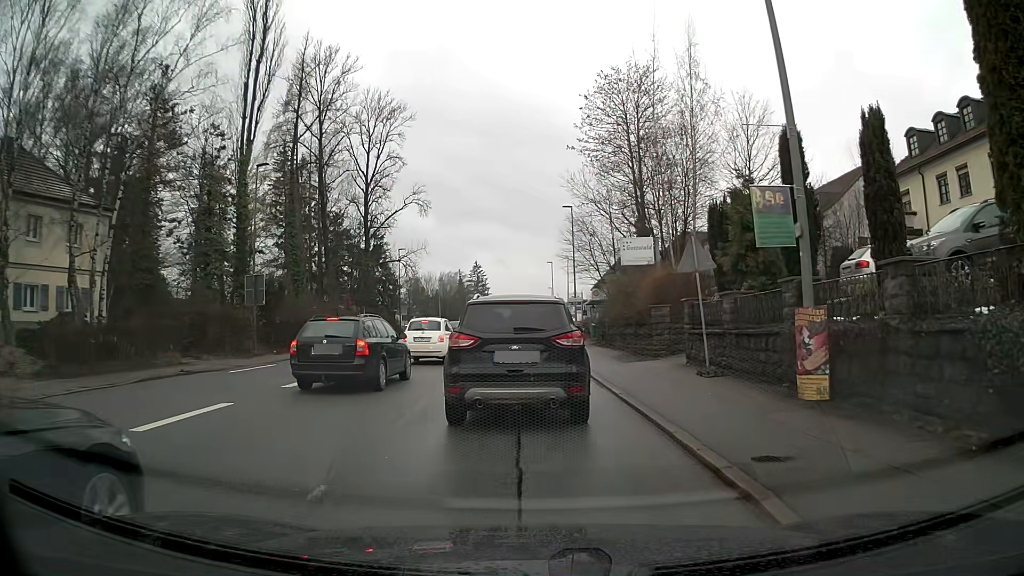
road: tertiary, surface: asphalt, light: Day
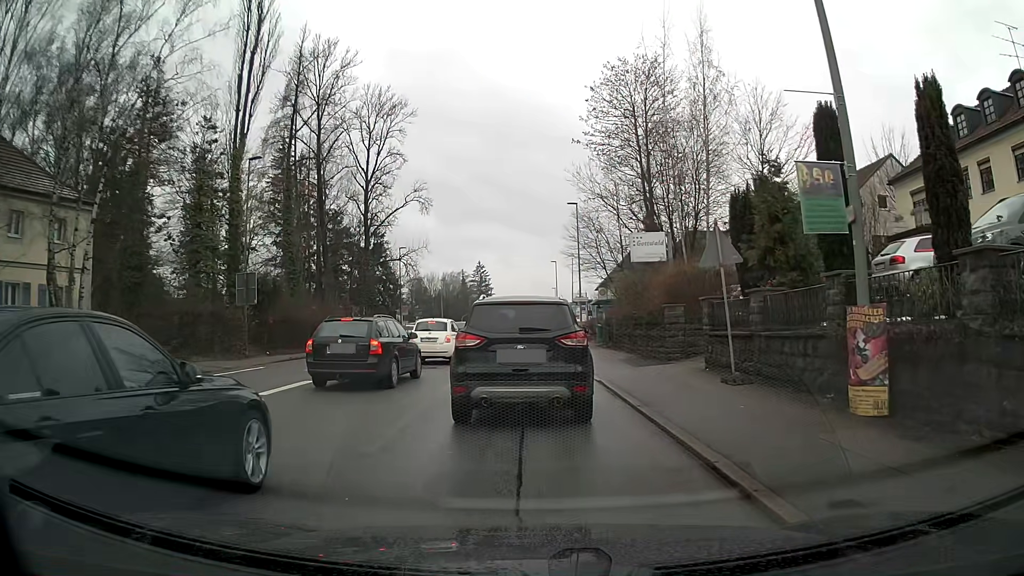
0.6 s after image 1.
(0.0, +1.6) m; 0°
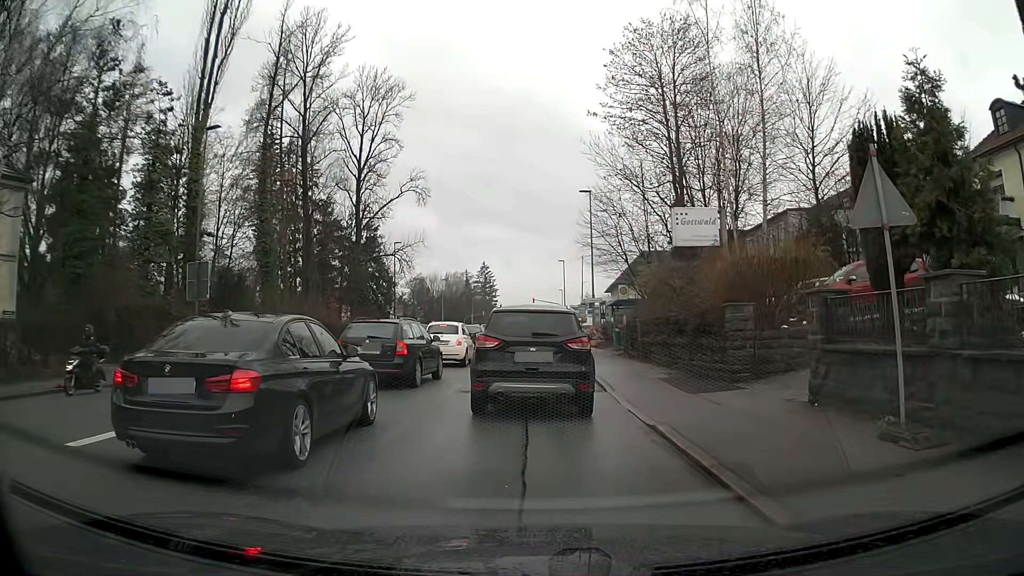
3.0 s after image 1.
(-0.1, +6.0) m; -1°
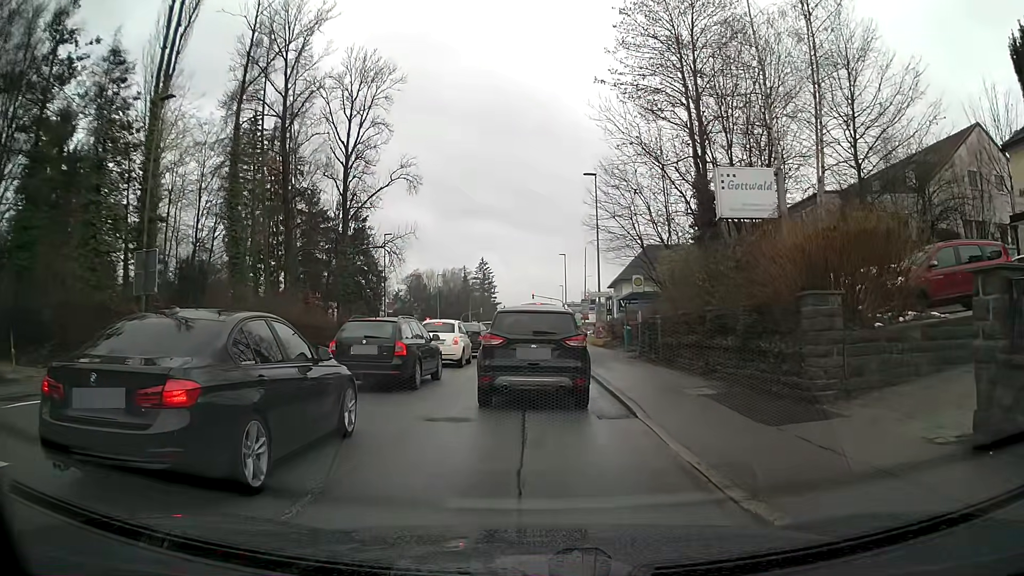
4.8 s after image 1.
(+0.1, +4.4) m; 0°
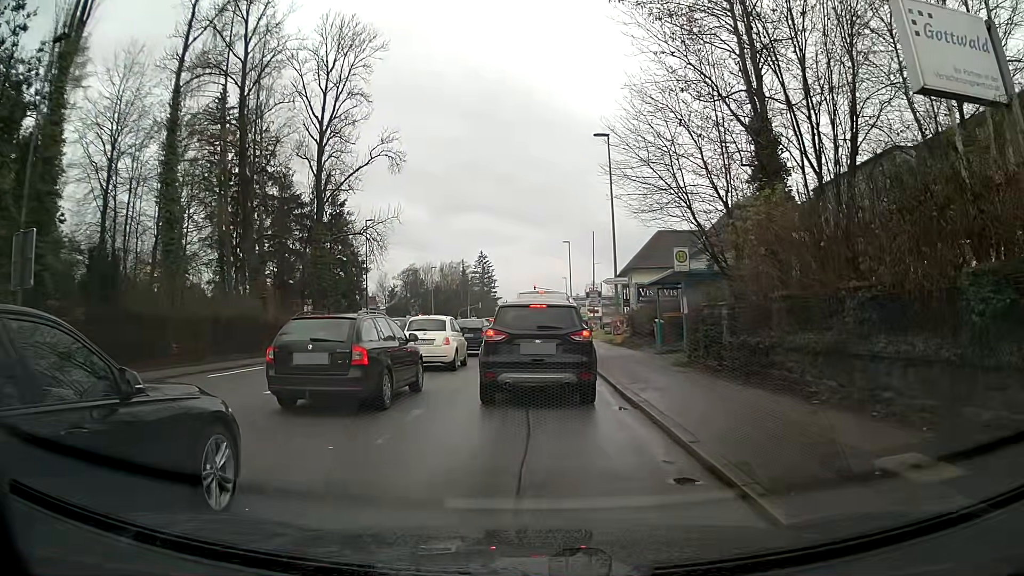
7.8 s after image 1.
(0.0, +7.4) m; 0°
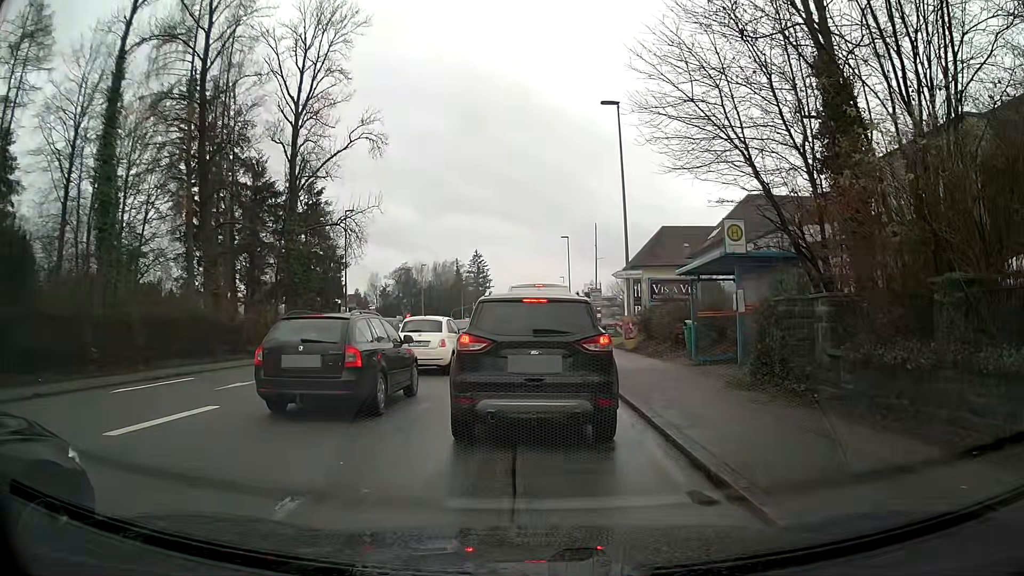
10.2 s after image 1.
(-0.1, +5.2) m; -2°
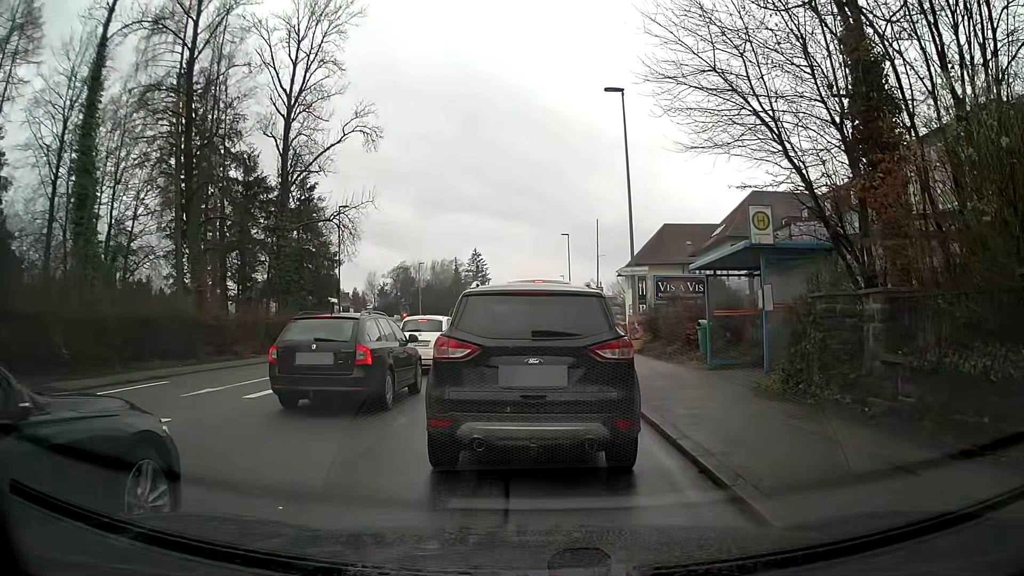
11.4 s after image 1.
(0.0, +1.5) m; +1°
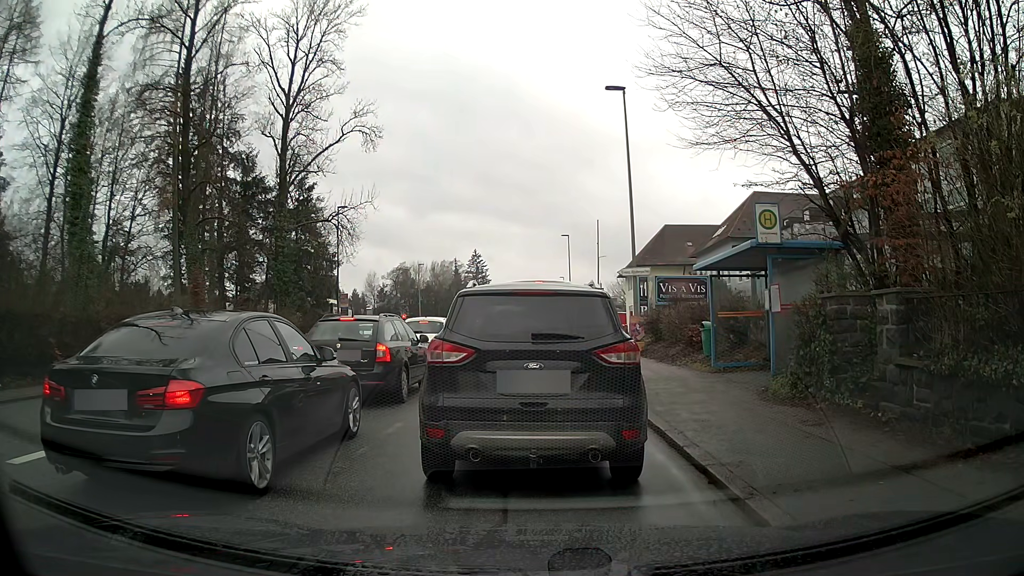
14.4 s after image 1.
(0.0, +0.4) m; 0°
(0, +10) (+1, +20) (+1, +30) (+1, +40) (+1, +50) (+2, +60) (+2, +70) (+2, +80) (+4, +90) (+13, +94) m
